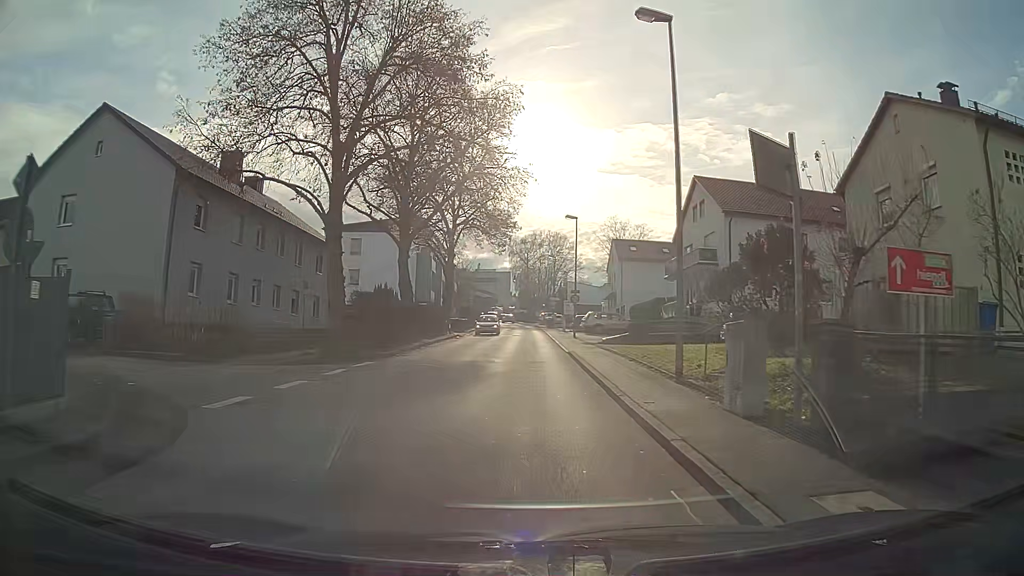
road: unclassified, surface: asphalt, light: Day
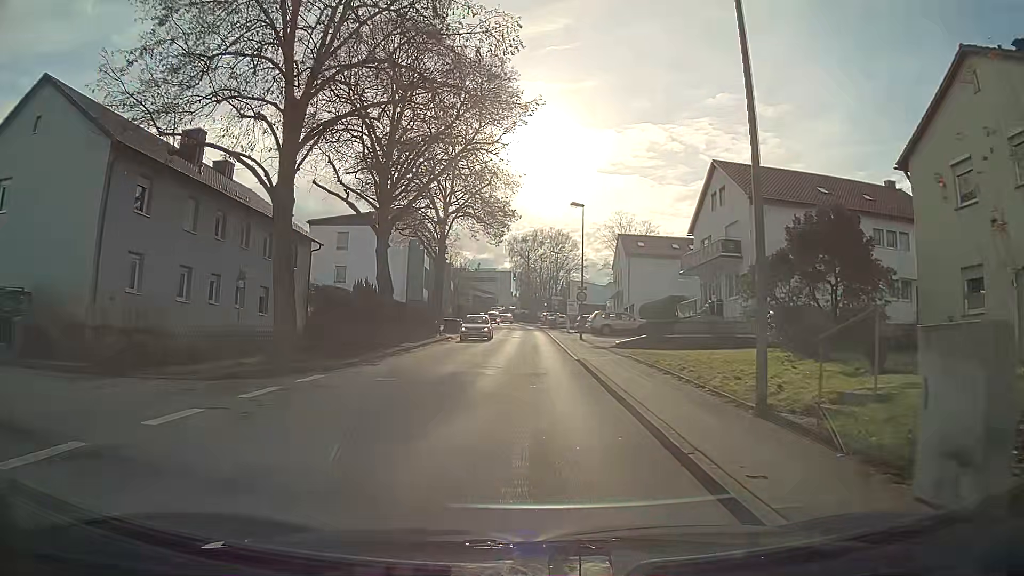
(0.0, +4.8) m; 0°
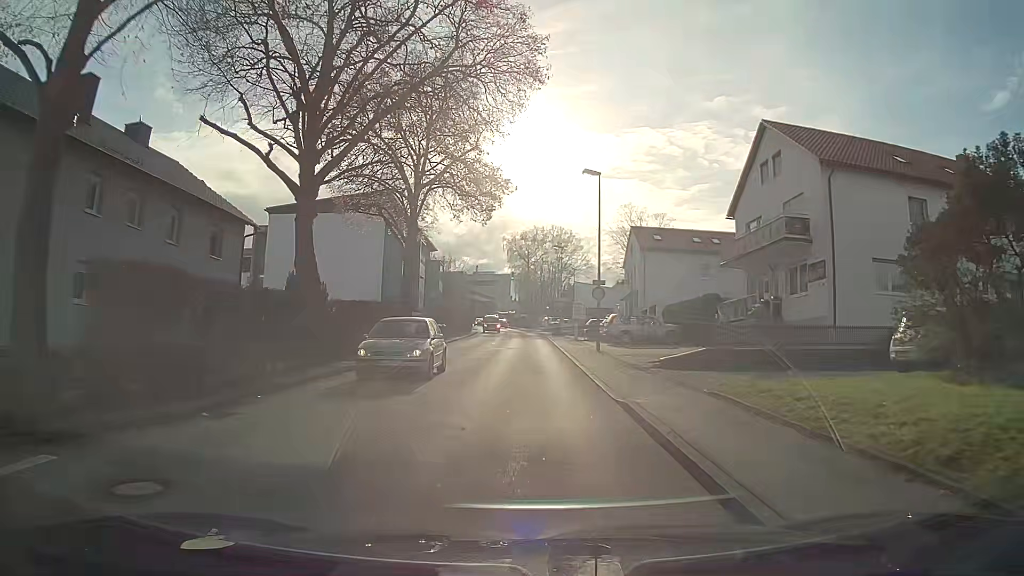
(0.0, +9.7) m; 0°
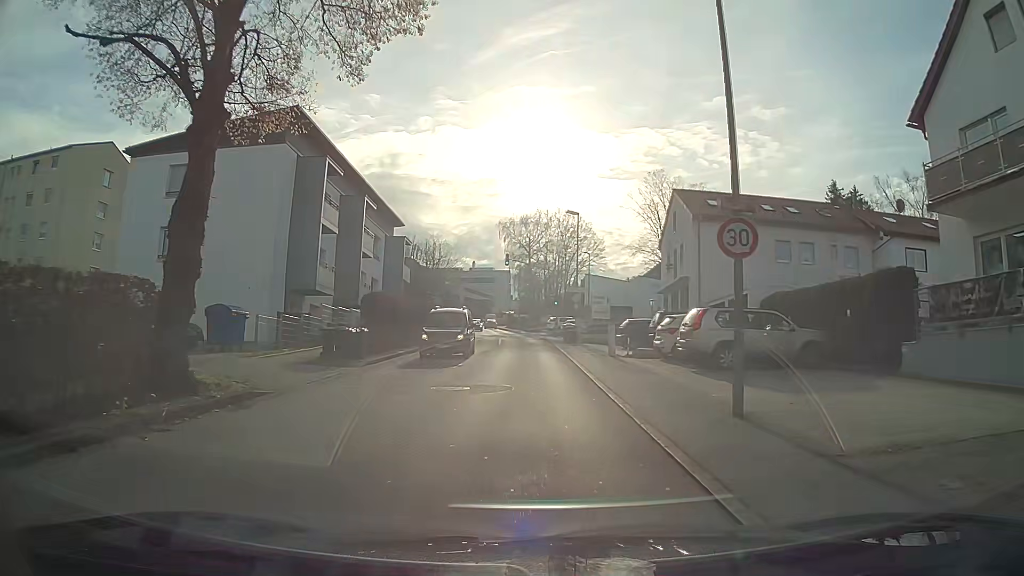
(-0.1, +19.5) m; 0°
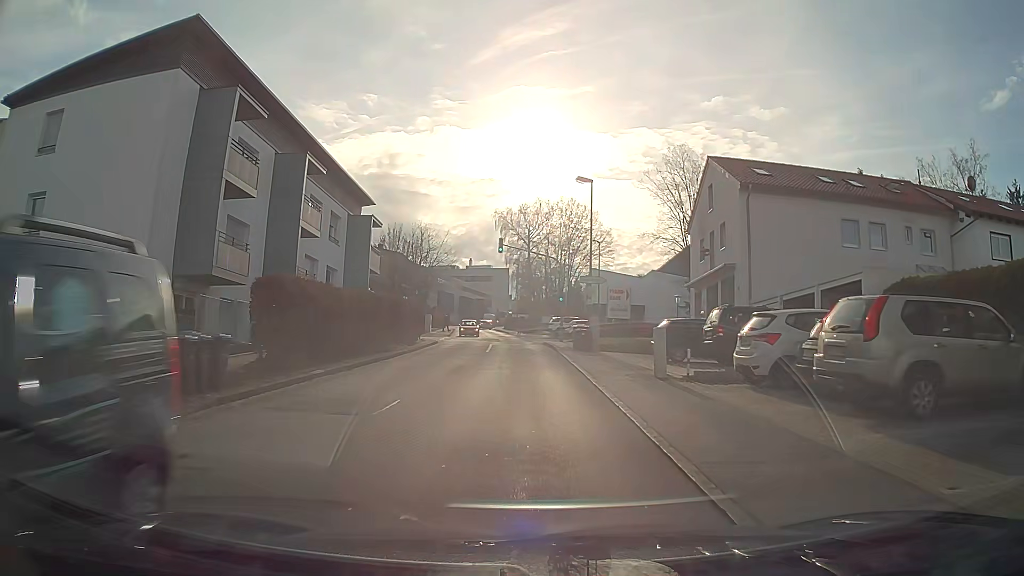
(0.0, +9.9) m; 0°
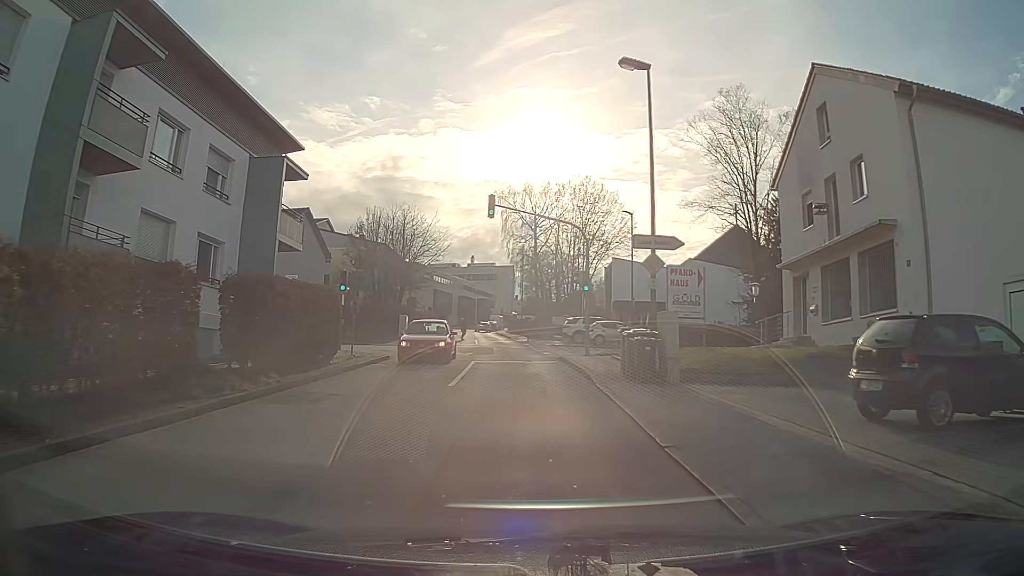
(-0.2, +14.9) m; -1°
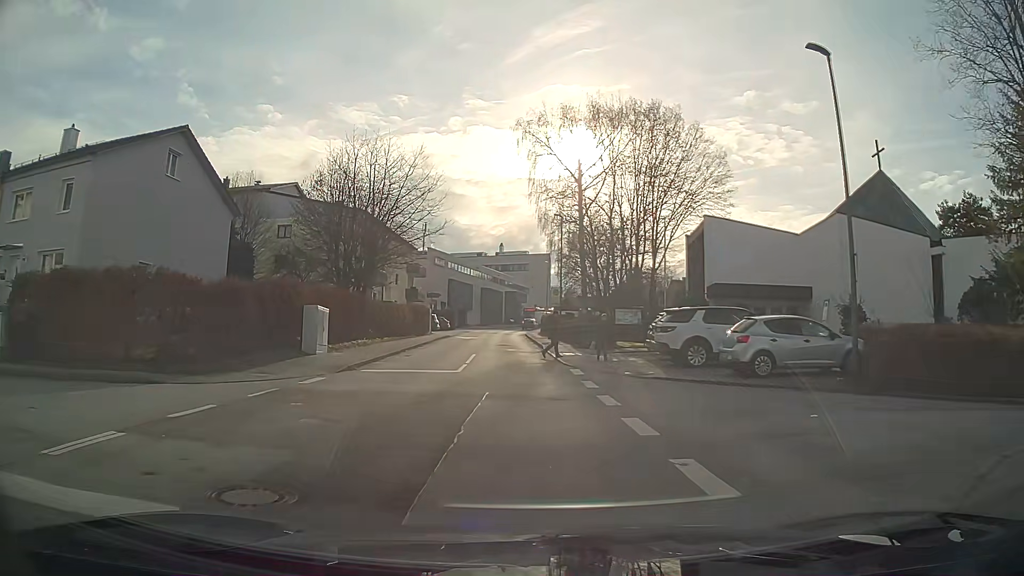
(-0.5, +24.7) m; -3°
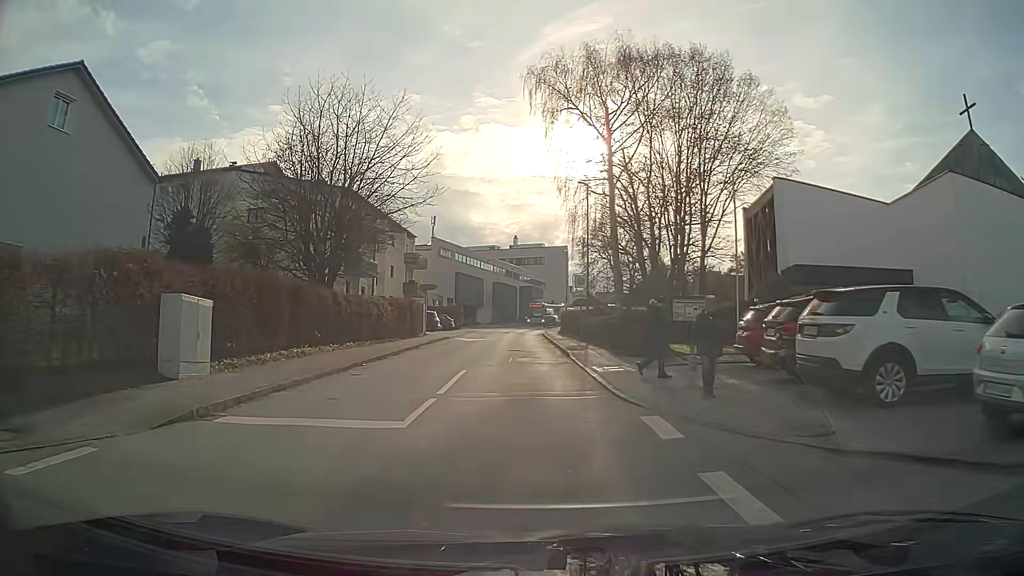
(-0.1, +9.9) m; -1°
(0, +10) (0, +20) (0, +30) (0, +40) (-1, +50) (0, +60) (0, +70) (+1, +80) (+3, +90) (+6, +99) m
